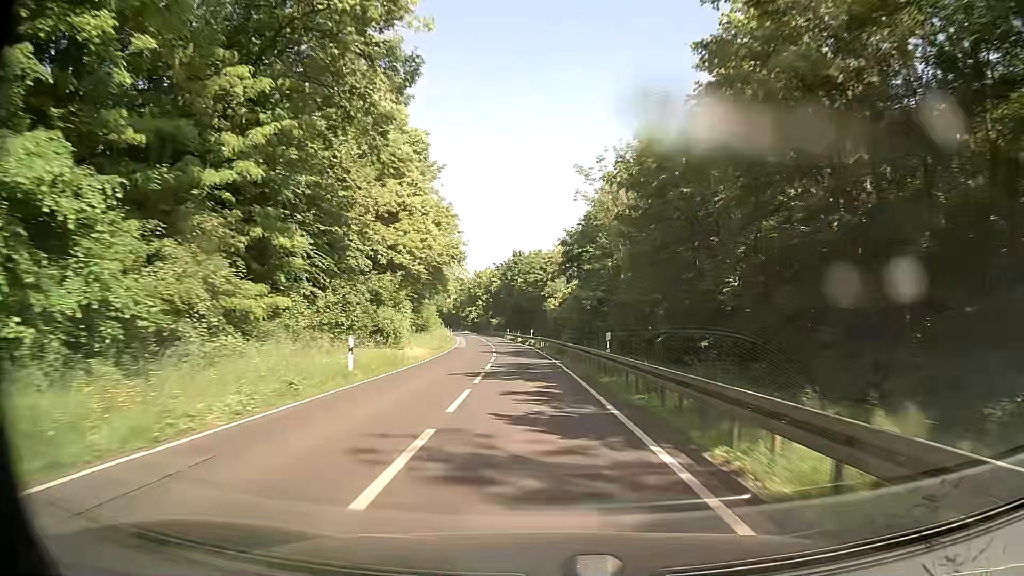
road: secondary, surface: asphalt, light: Day
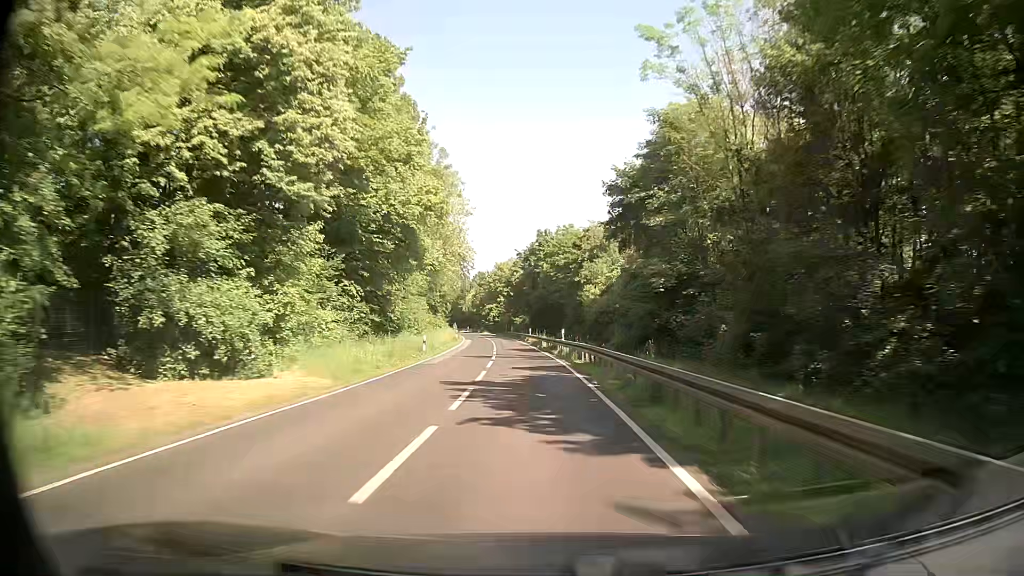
(-0.5, +23.8) m; -3°
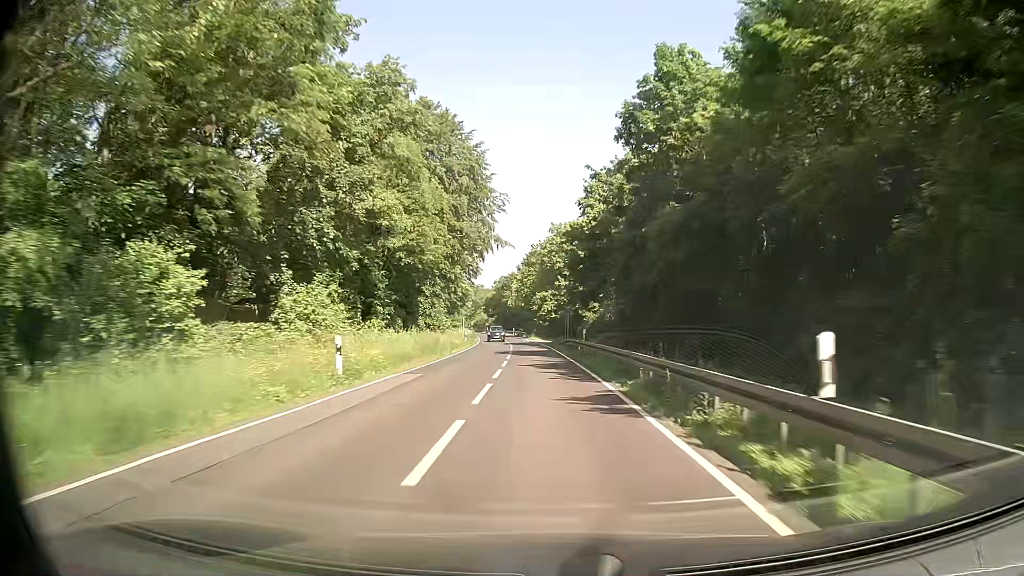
(-2.7, +59.6) m; -5°
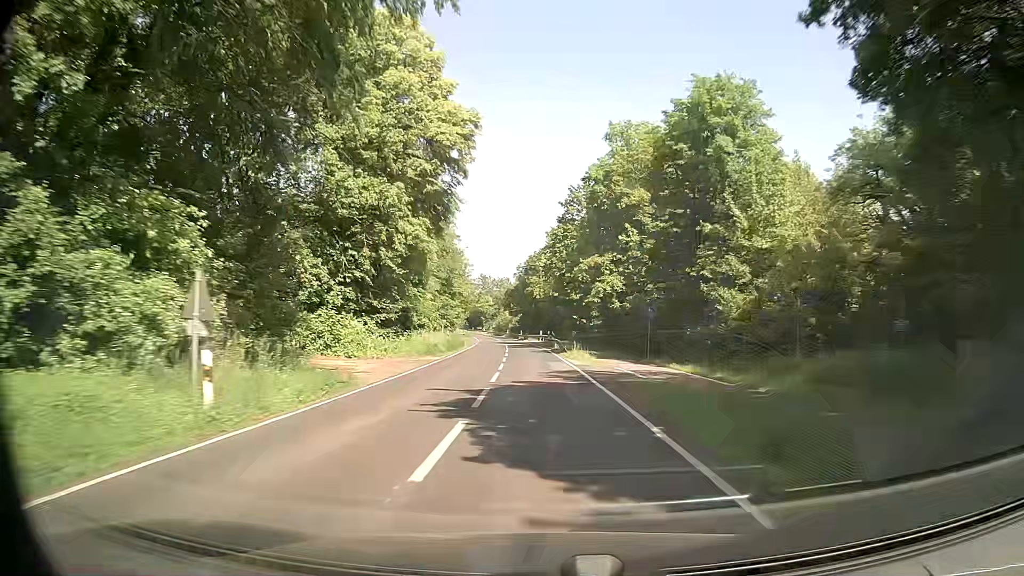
(-1.4, +47.8) m; -4°
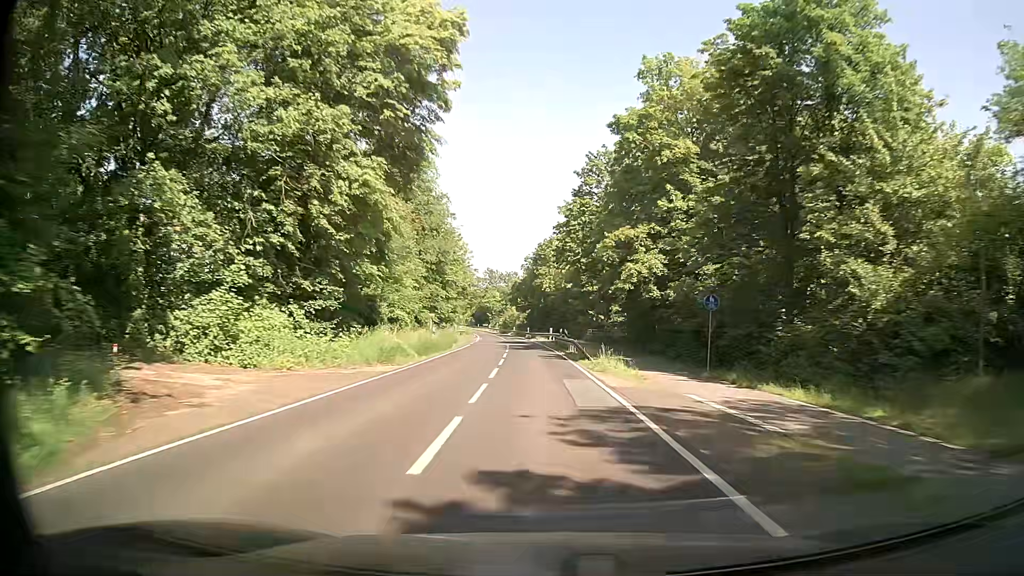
(0.0, +12.0) m; 0°
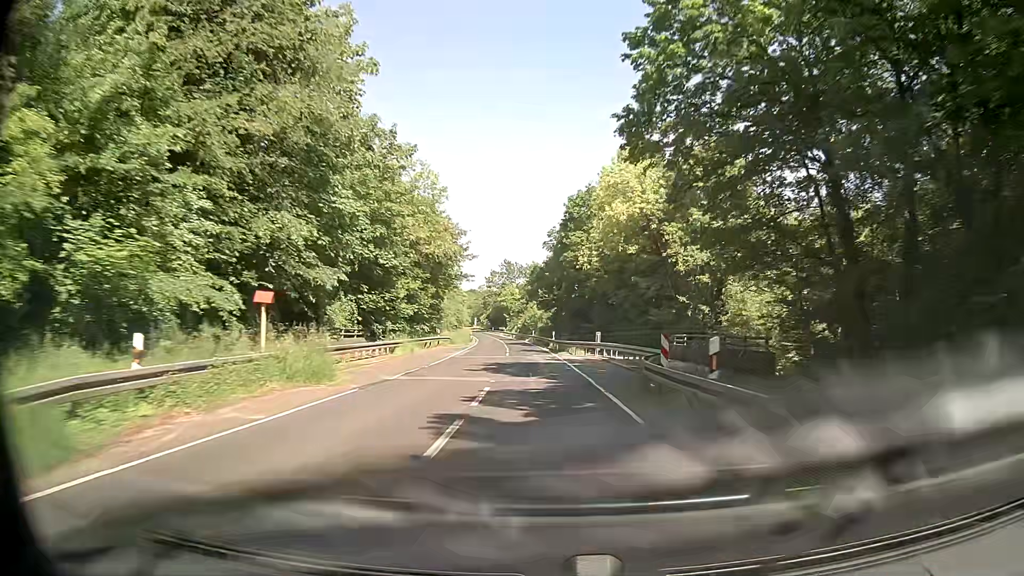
(-0.9, +35.9) m; -3°
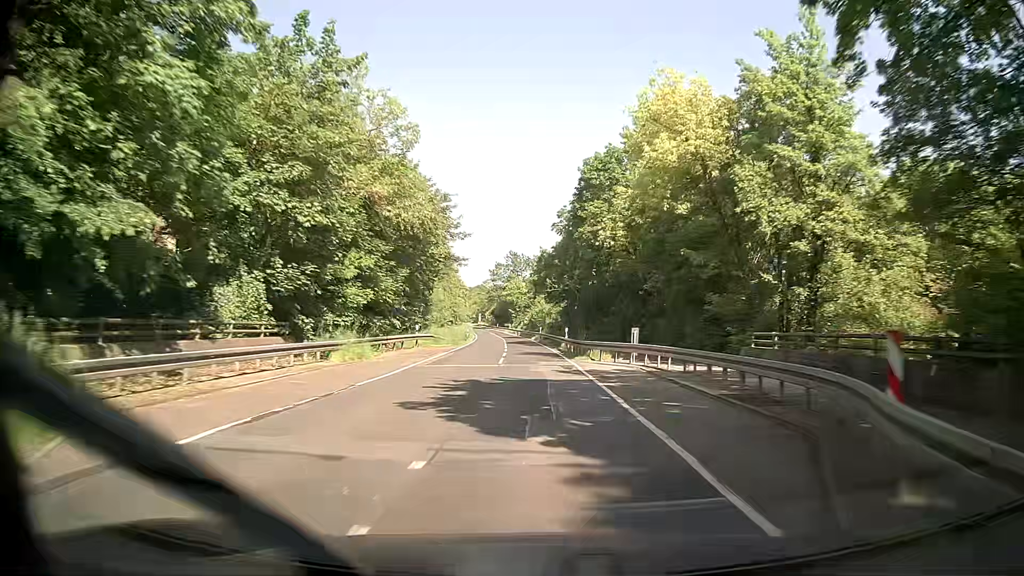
(0.0, +12.0) m; 0°
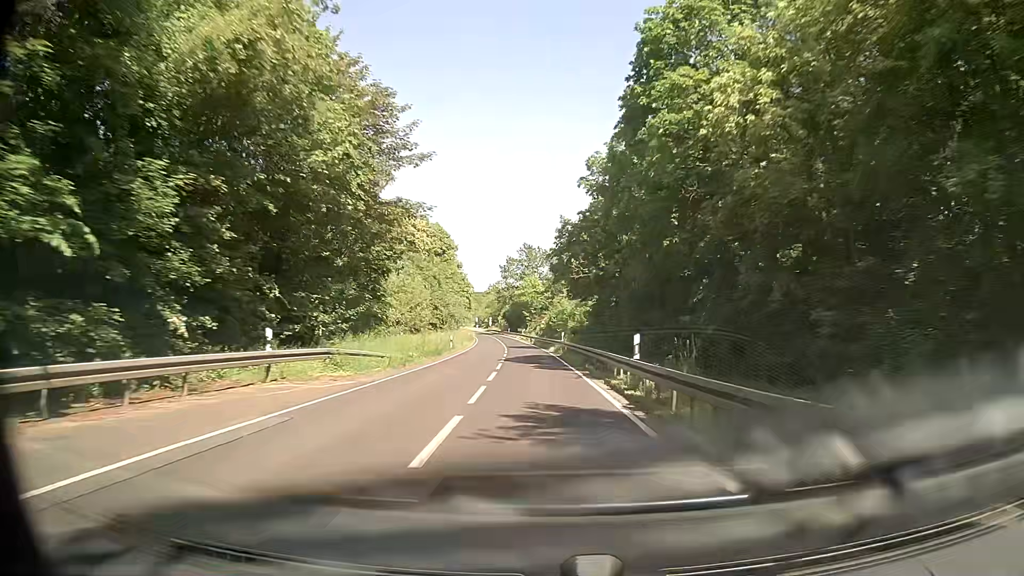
(-0.2, +24.0) m; -2°
(0, +10) (0, +20) (0, +30) (-1, +40) (-1, +50) (-2, +60) (-3, +70) (-3, +80) (-4, +90) (-5, +100) m
